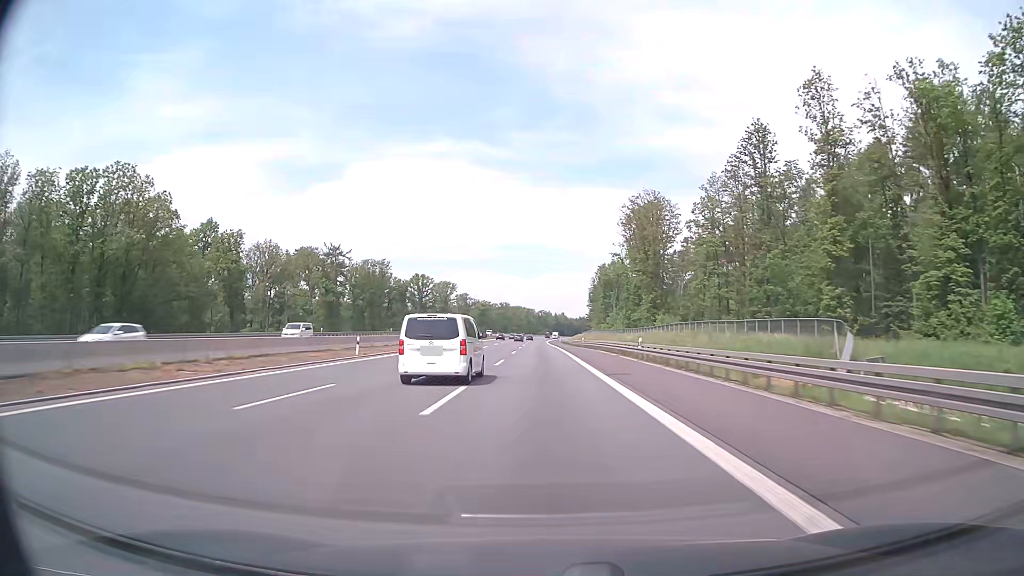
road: motorway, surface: asphalt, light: Day
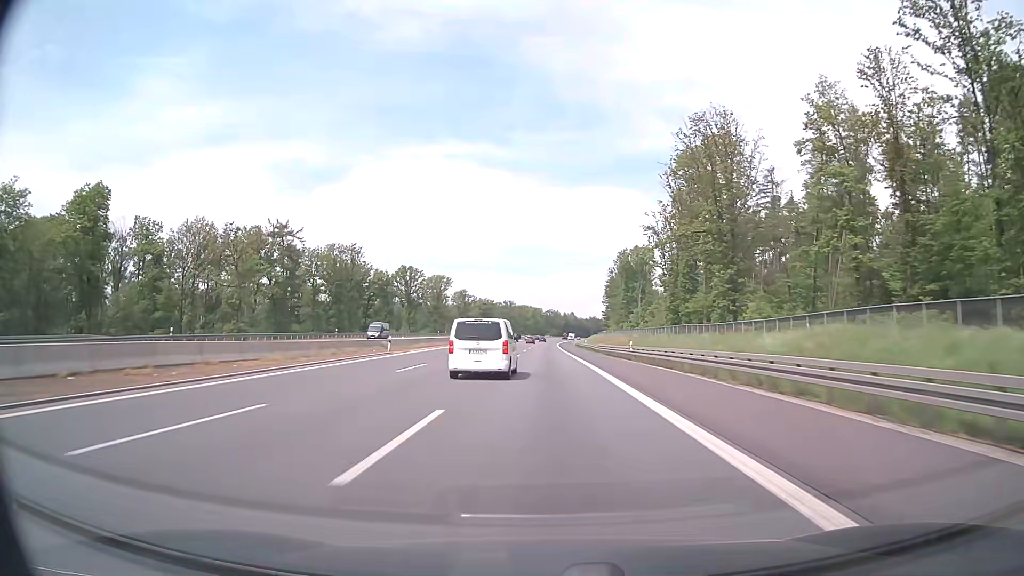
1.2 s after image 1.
(-0.2, +41.3) m; 0°
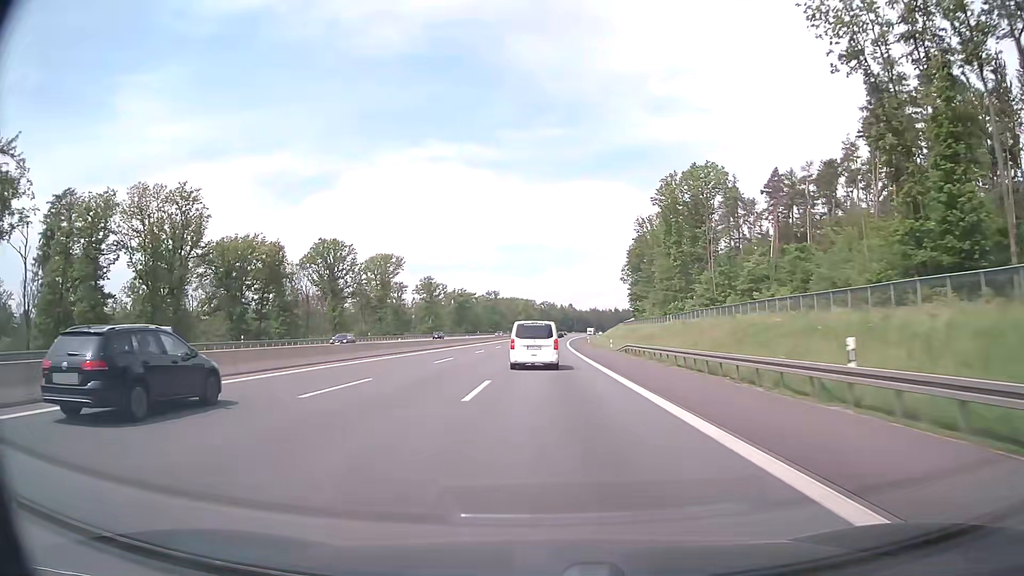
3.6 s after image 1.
(-0.2, +82.7) m; 0°
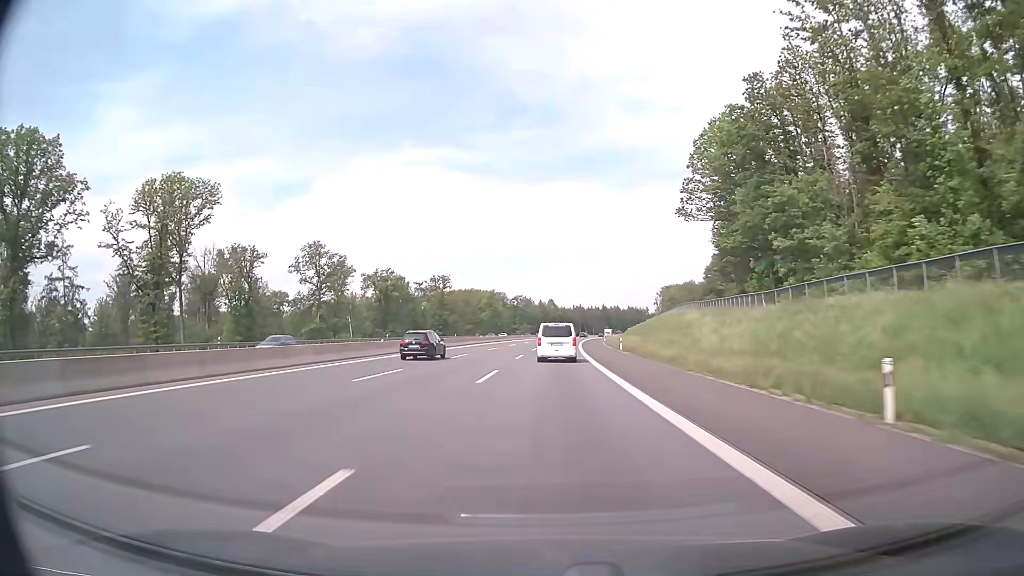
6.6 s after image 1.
(+1.7, +103.3) m; +2°
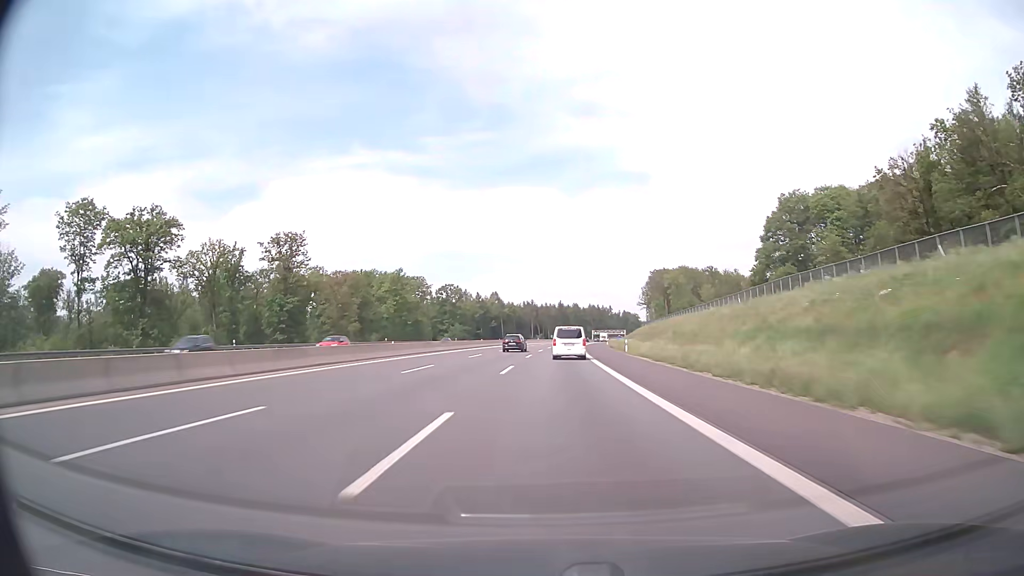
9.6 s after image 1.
(+3.5, +102.9) m; +4°
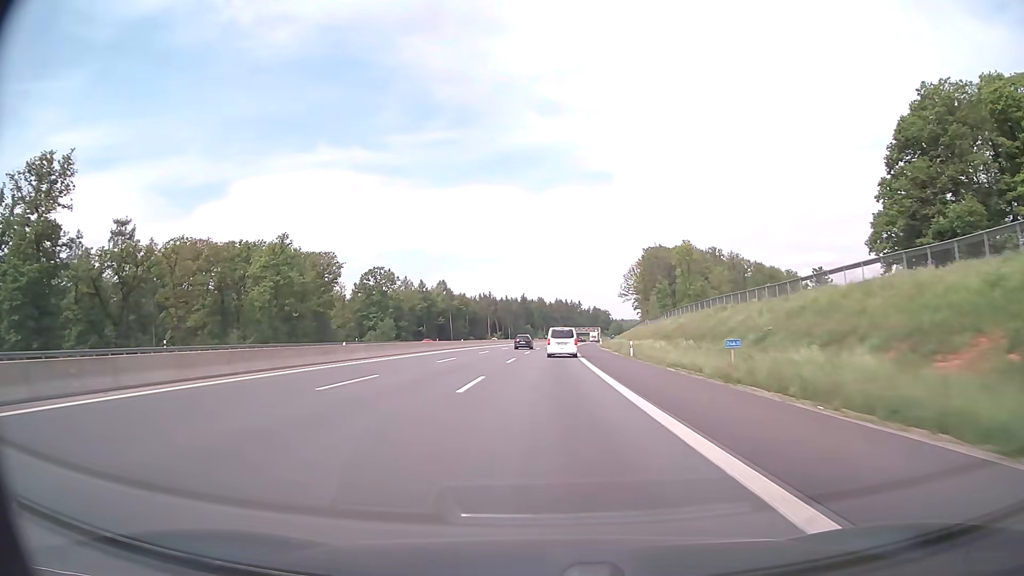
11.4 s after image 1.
(+1.8, +61.8) m; +3°
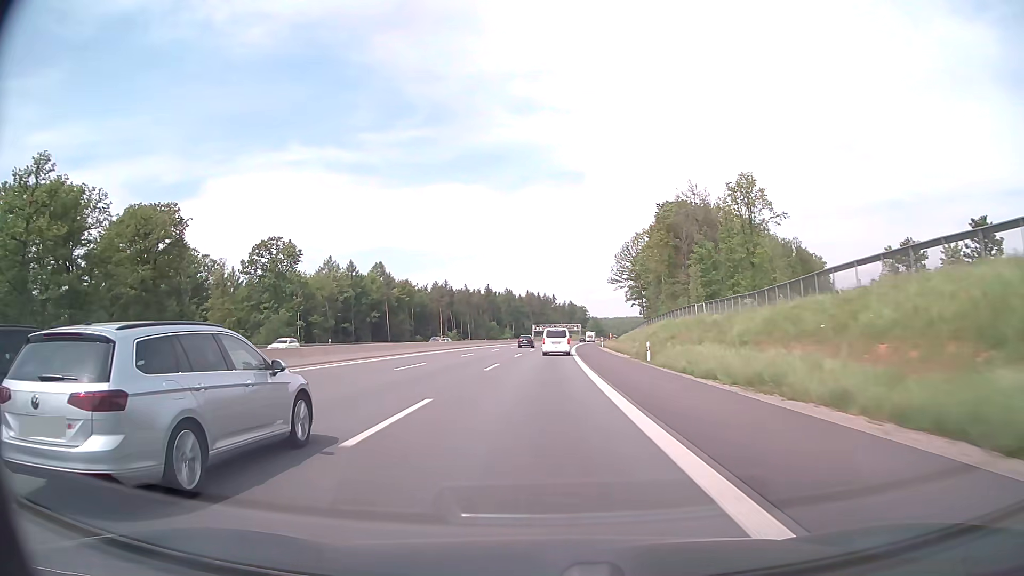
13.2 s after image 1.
(+1.3, +61.9) m; +2°
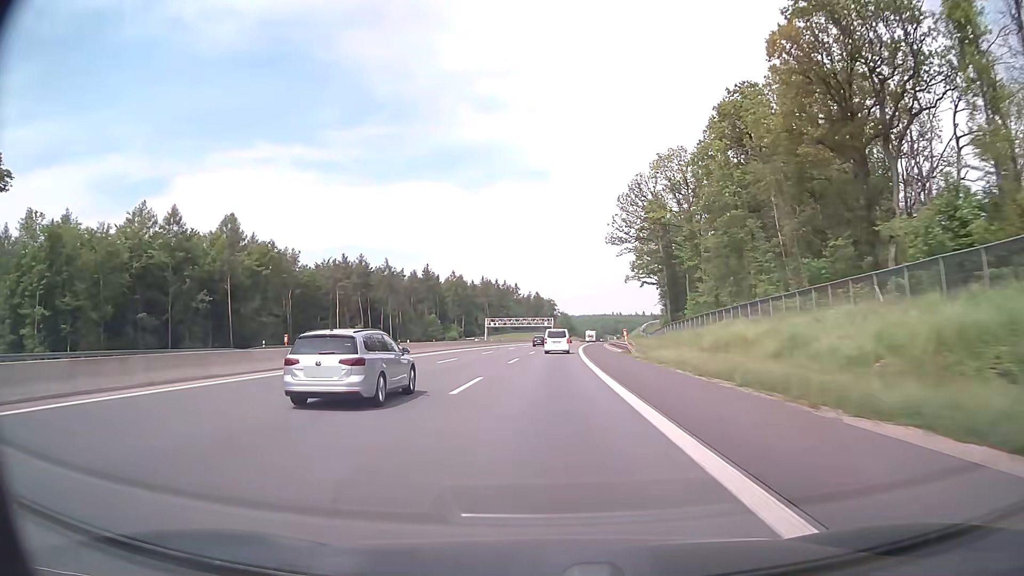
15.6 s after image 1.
(+2.4, +82.6) m; +3°
(0, +10) (0, +20) (0, +30) (+1, +40) (+1, +50) (+1, +60) (+2, +70) (+2, +80) (+3, +90) (+4, +100) m
